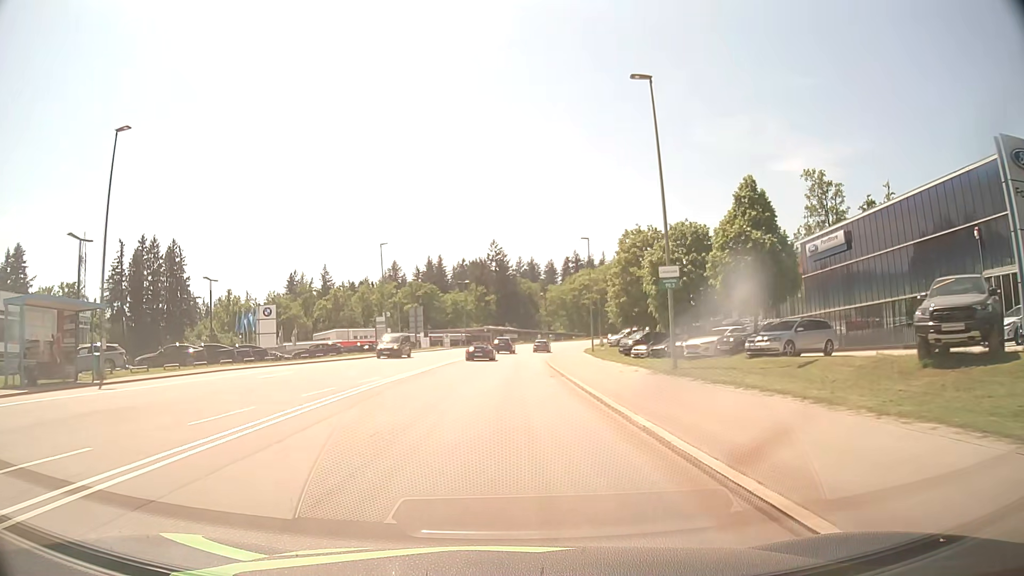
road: secondary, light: Day
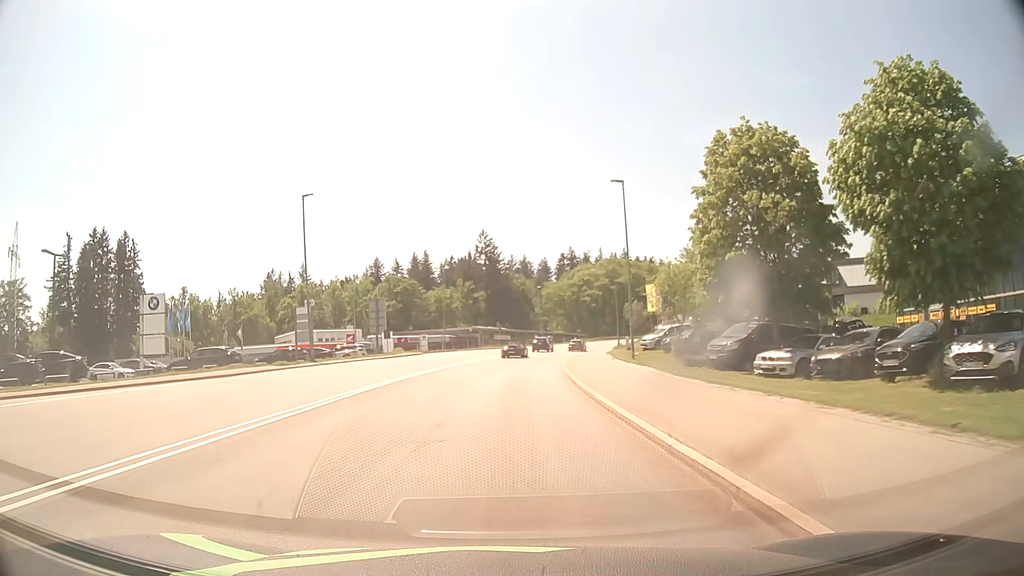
(+0.1, +22.8) m; +1°
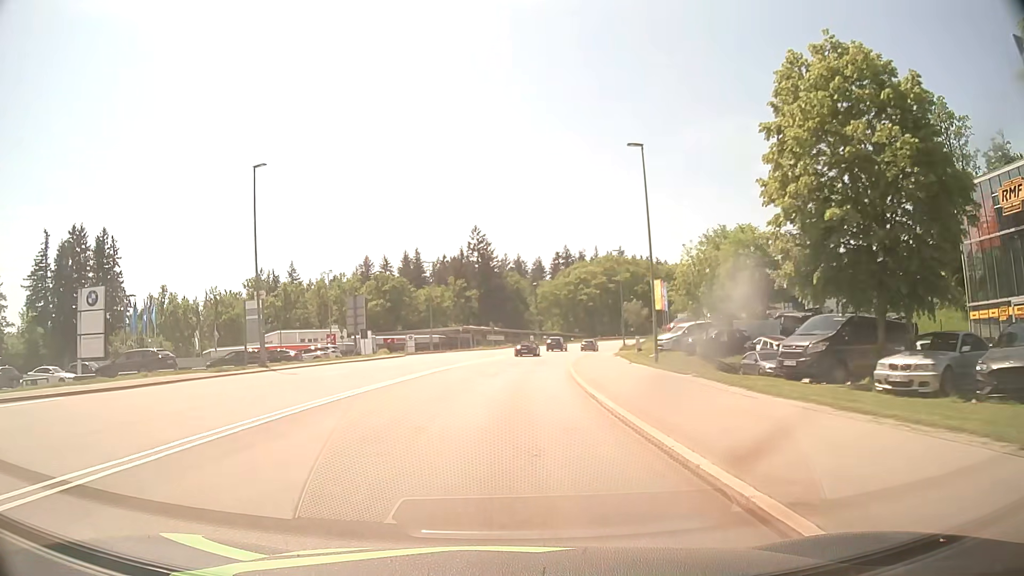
(0.0, +7.6) m; 0°
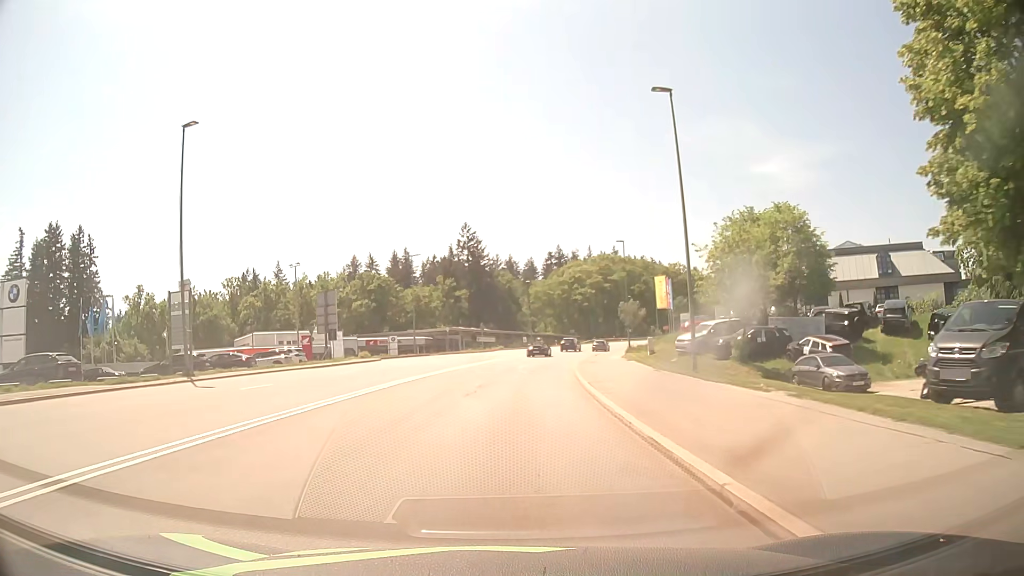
(0.0, +7.6) m; +1°
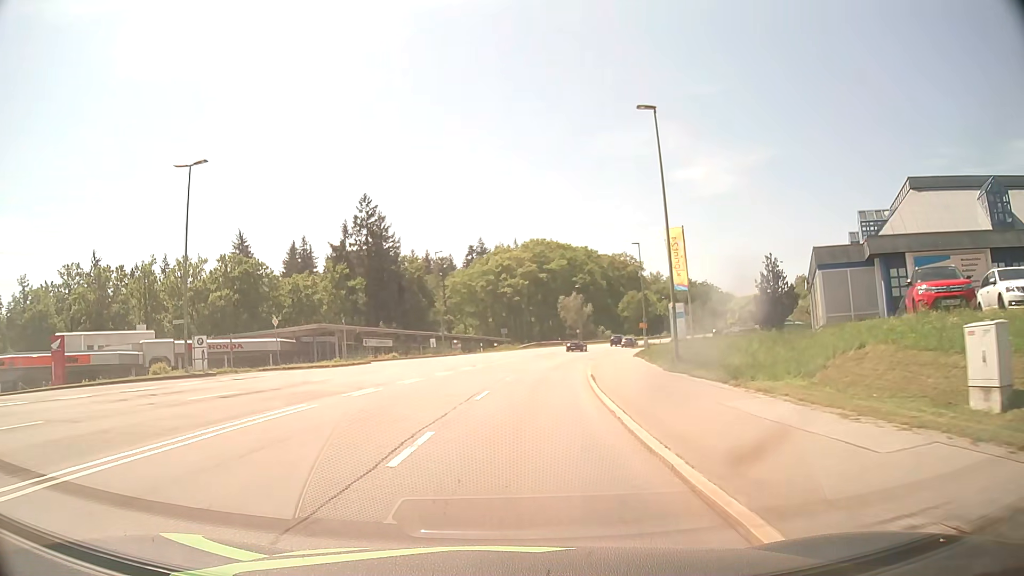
(+1.8, +38.0) m; +7°
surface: asphalt
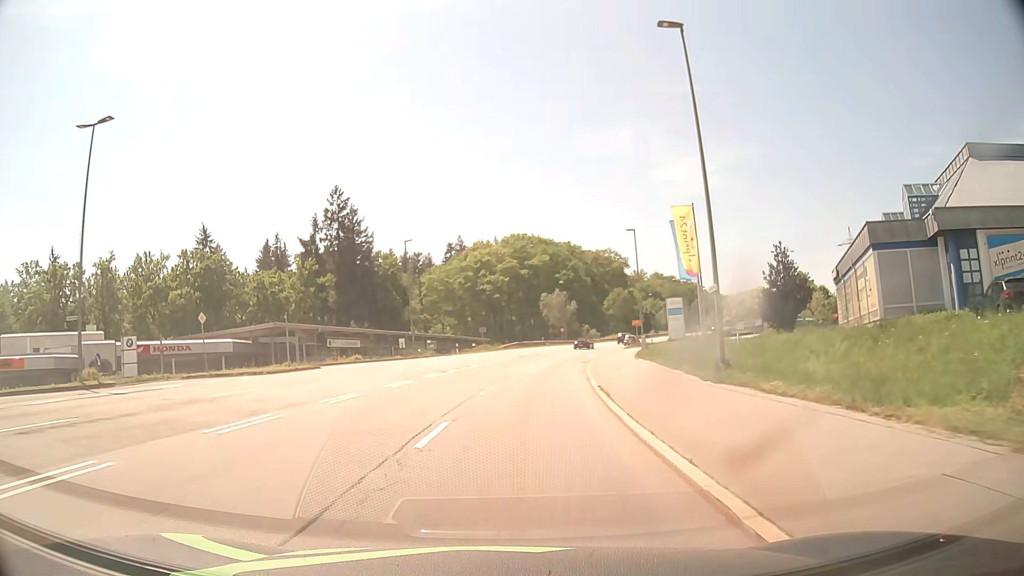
(+0.1, +7.6) m; +1°
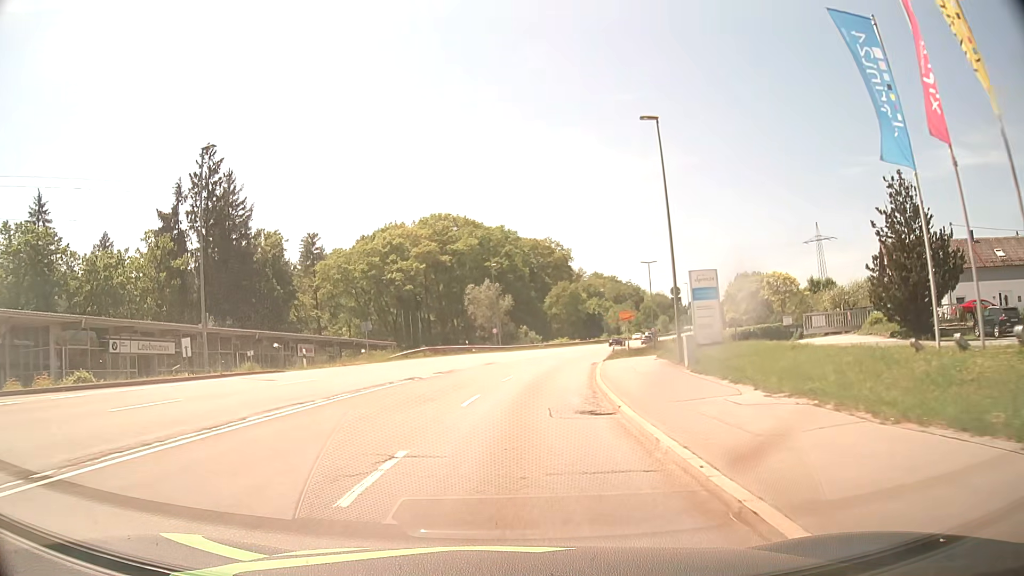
(+1.8, +30.4) m; +6°
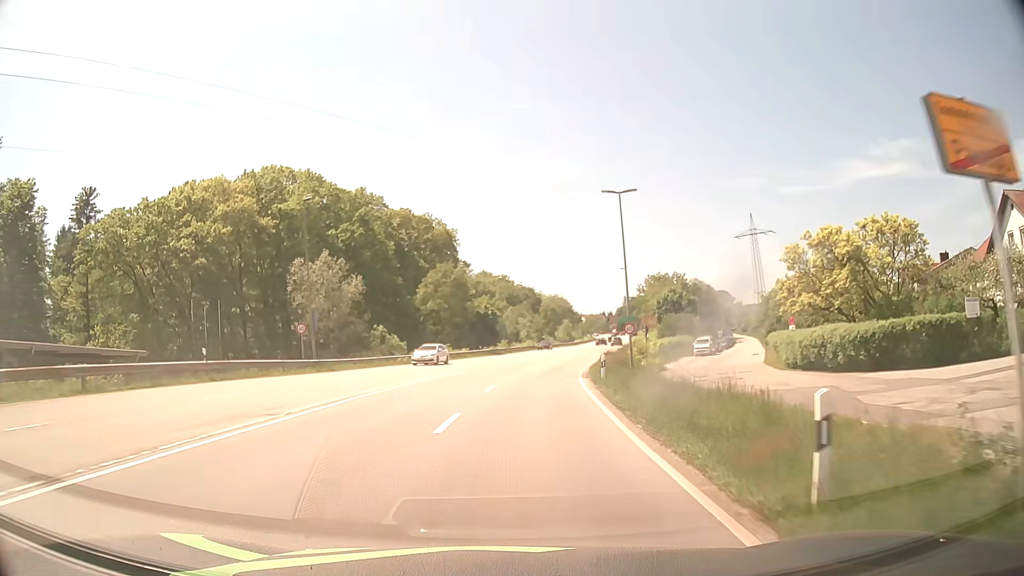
(+3.2, +39.3) m; +10°
(0, +10) (+1, +20) (+2, +30) (+3, +40) (+5, +50) (+7, +60) (+9, +69) (+11, +79) (+13, +89) (+15, +99) m
